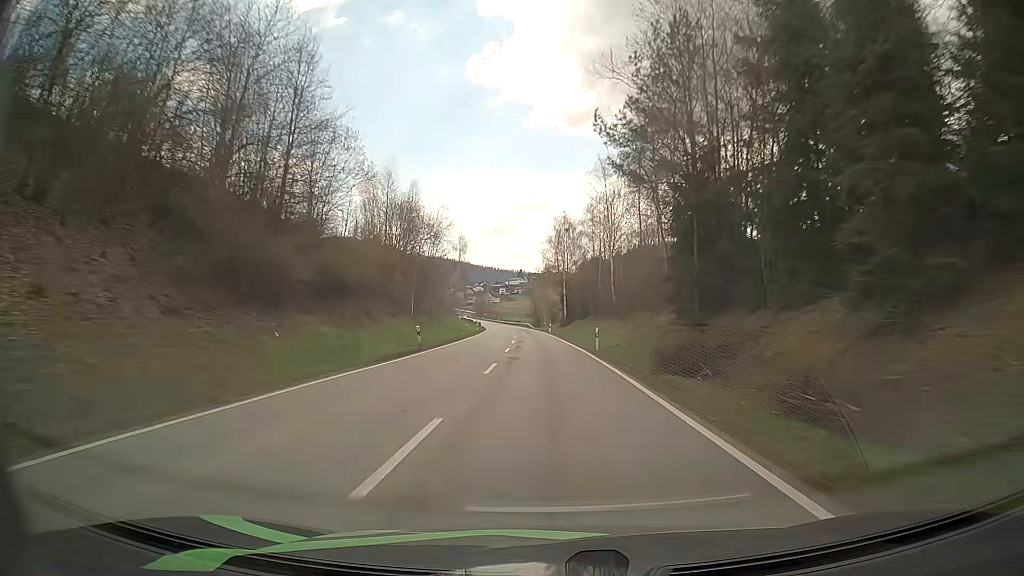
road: secondary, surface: asphalt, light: Day
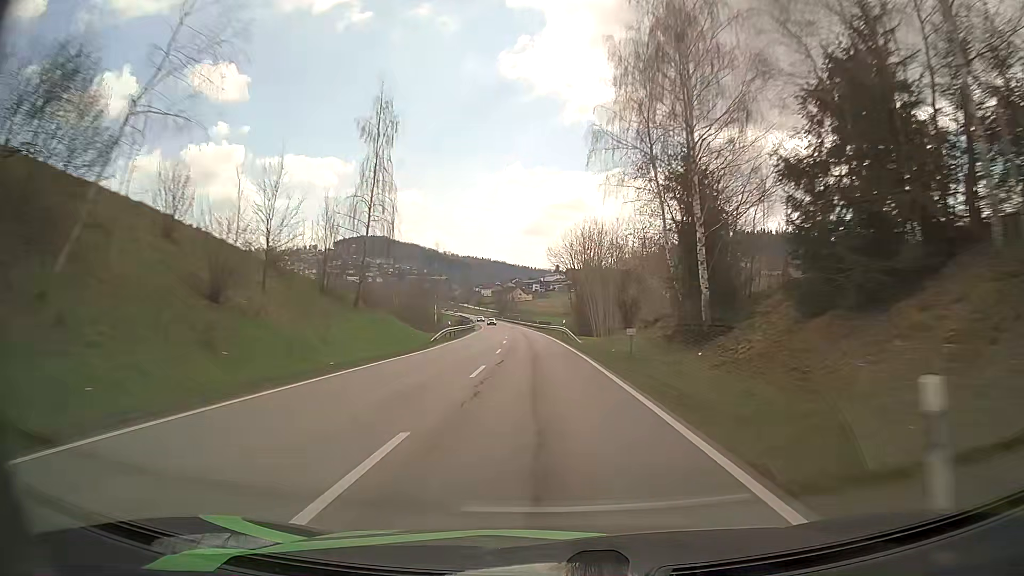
(-2.1, +73.5) m; -3°
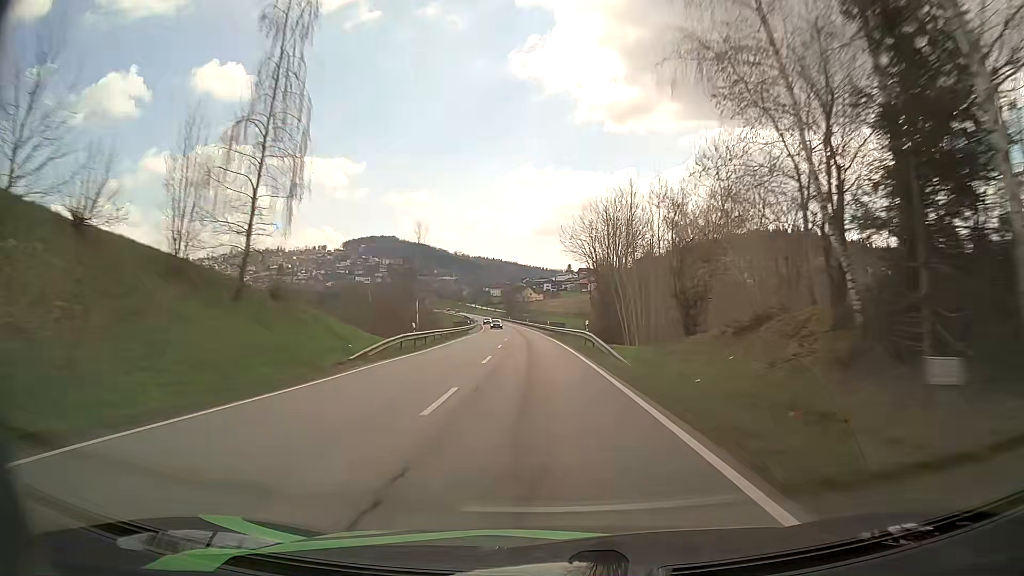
(-0.1, +18.3) m; -1°
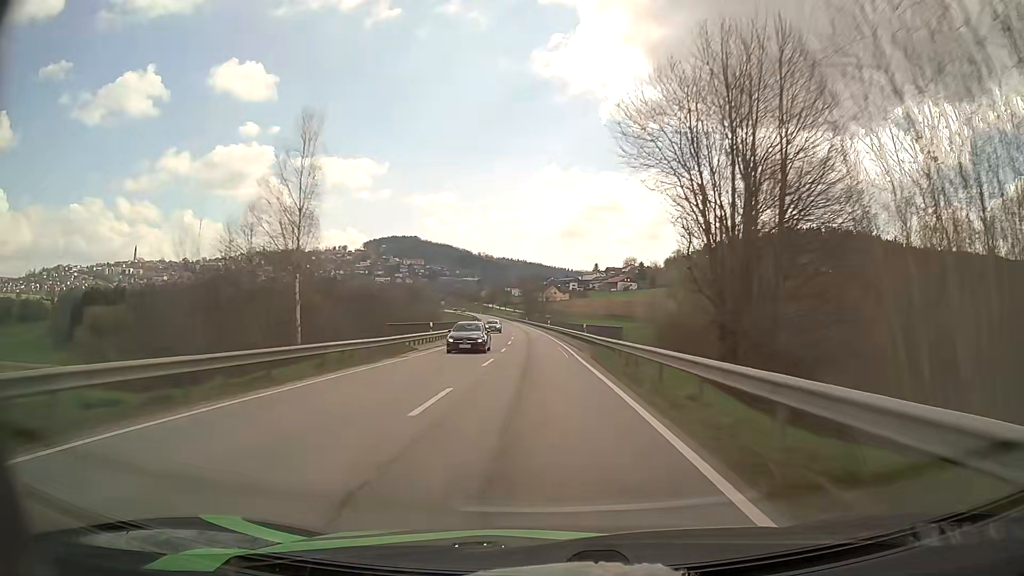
(-0.8, +36.5) m; -2°
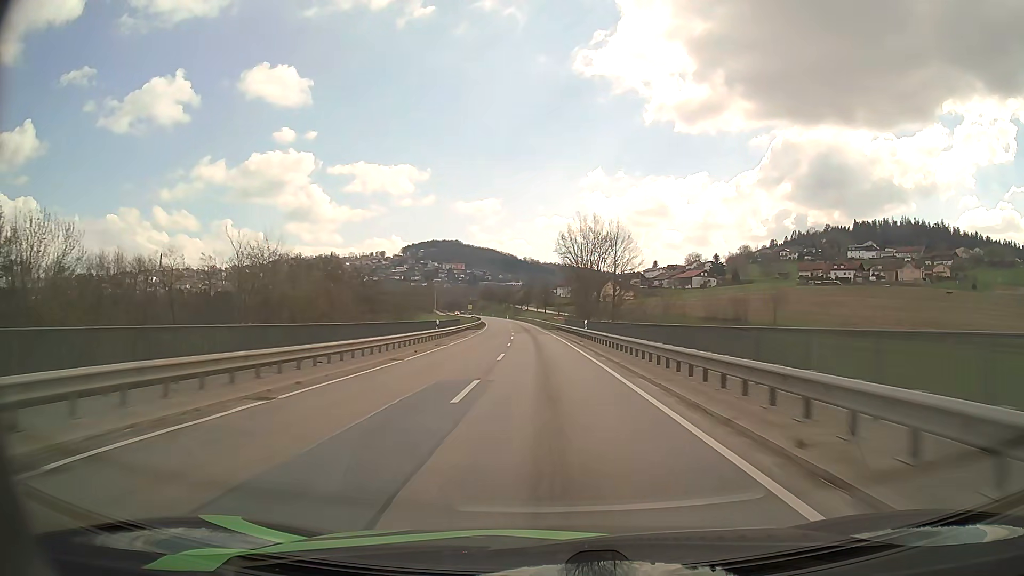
(-3.7, +90.9) m; -4°
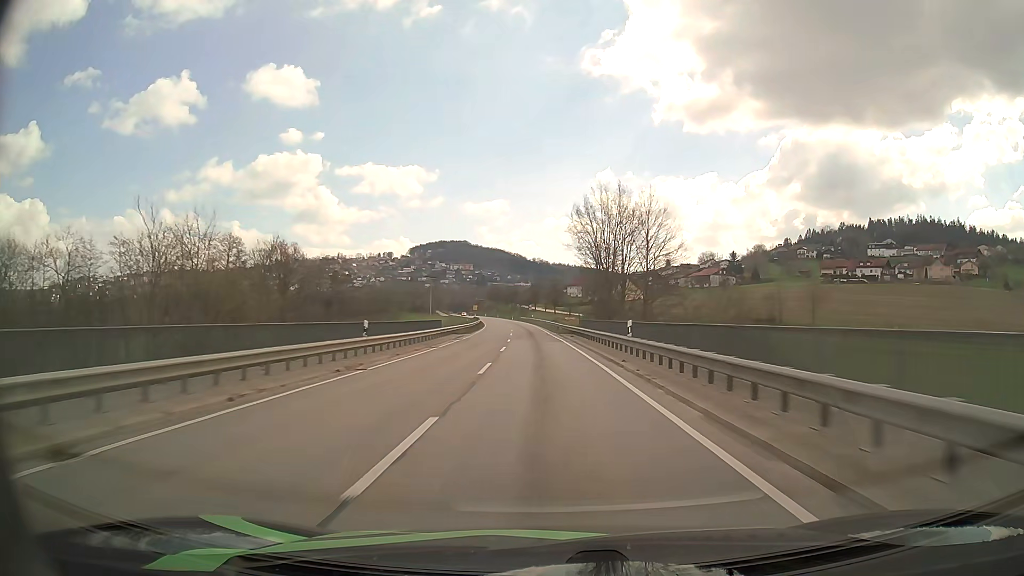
(-0.1, +18.0) m; -1°
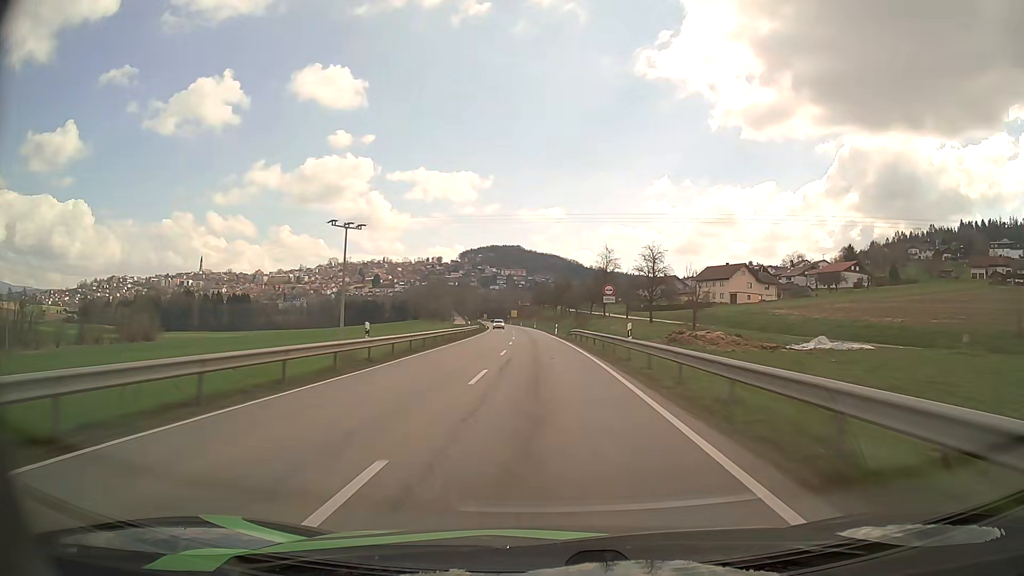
(-3.5, +88.8) m; -5°
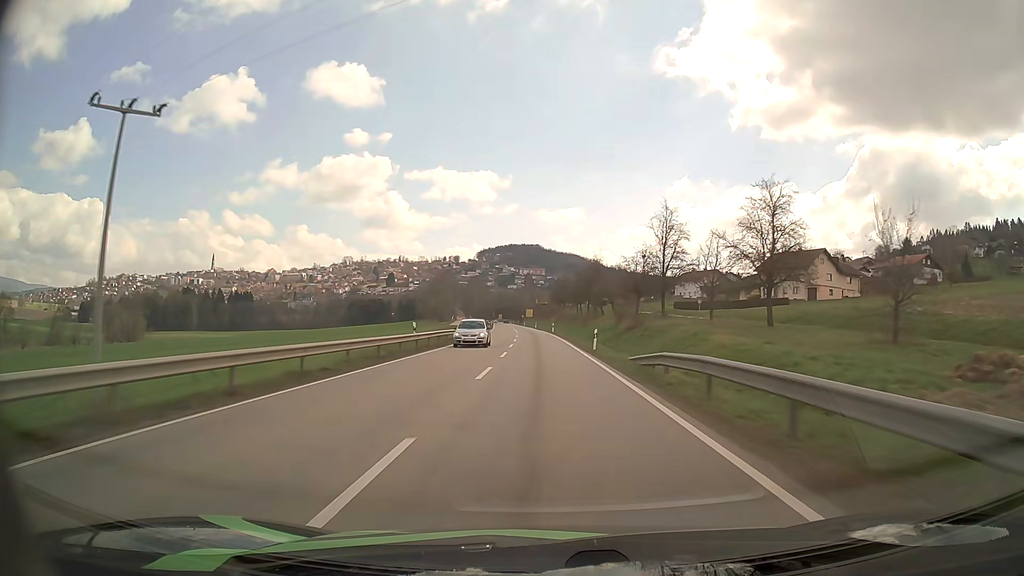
(-0.7, +34.9) m; -2°
(0, +10) (0, +20) (0, +30) (-1, +40) (-1, +50) (-1, +60) (-2, +70) (-2, +80) (-3, +90) (-4, +100) m
